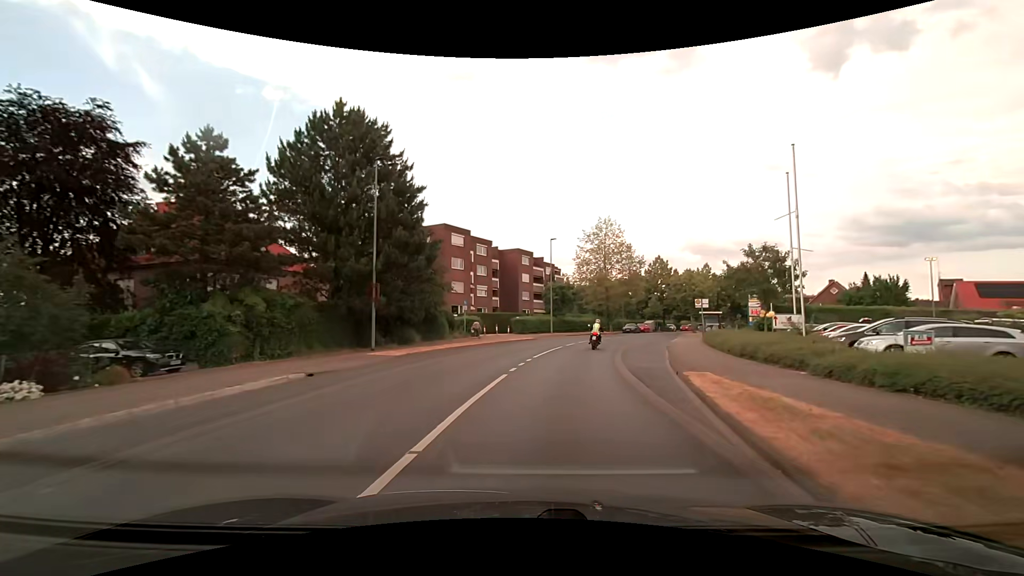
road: secondary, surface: asphalt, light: Day
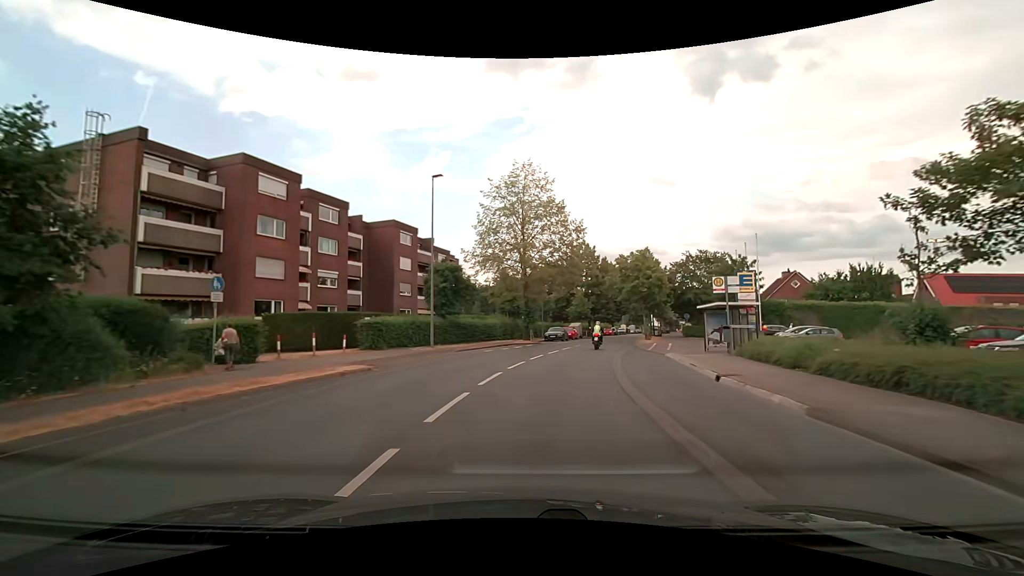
(+2.2, +24.4) m; +11°
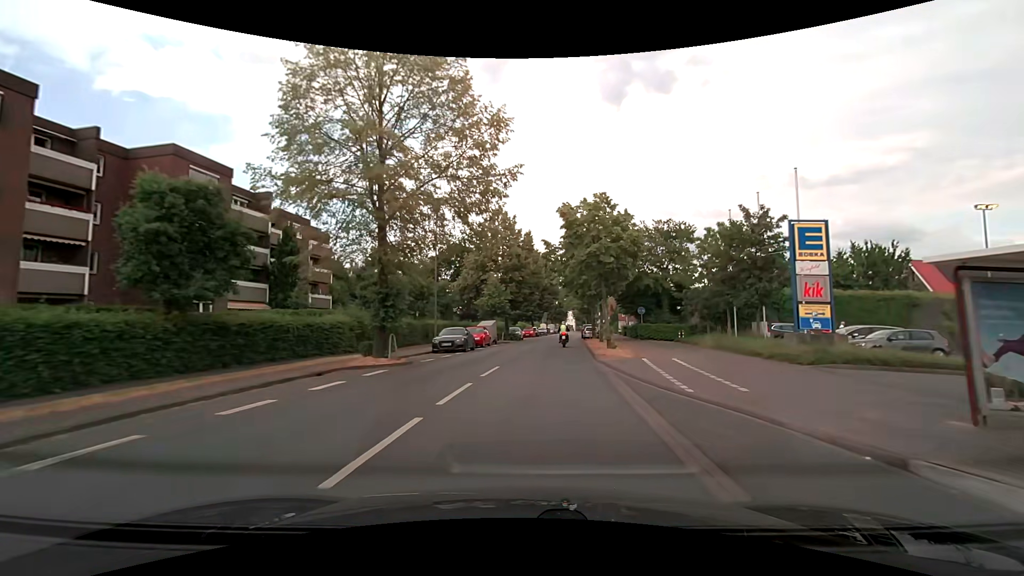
(+1.9, +20.6) m; +10°
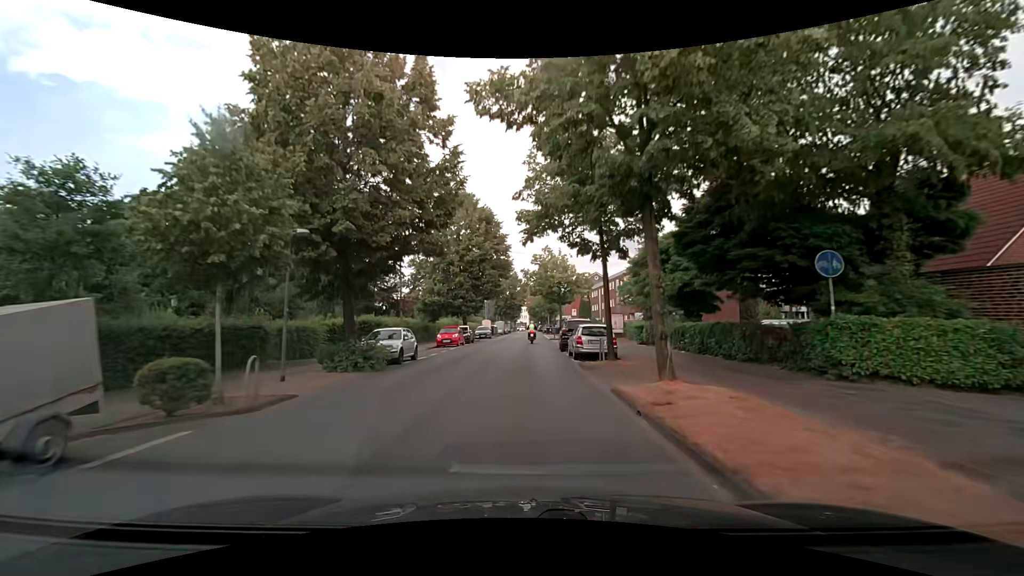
(+2.5, +34.4) m; +6°
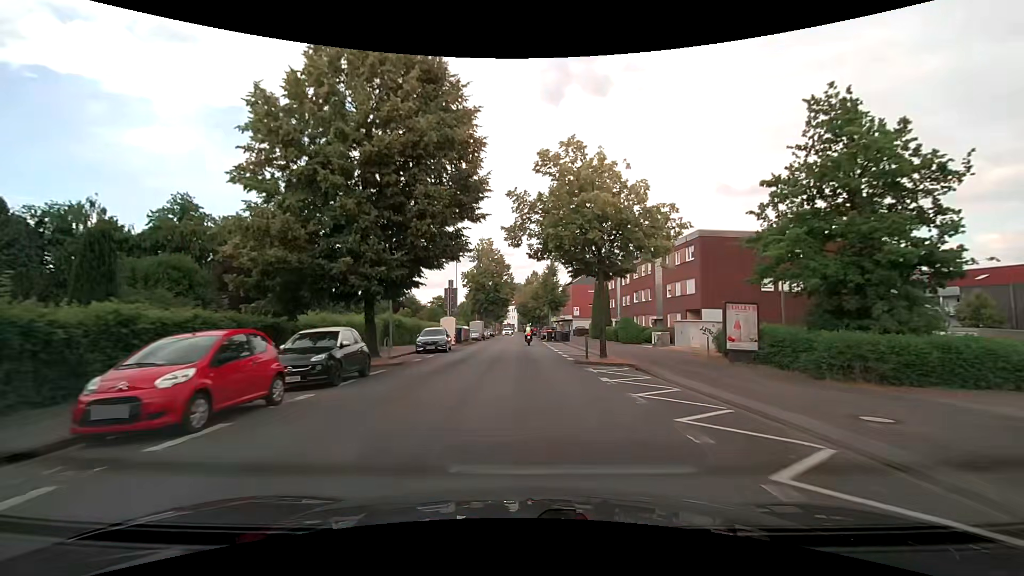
(-0.2, +28.3) m; +1°
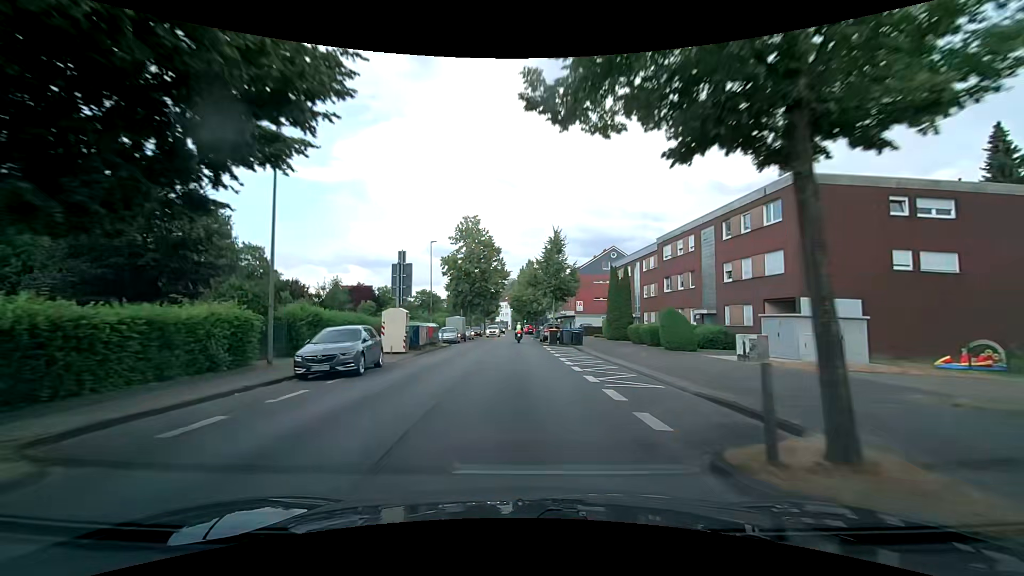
(+0.2, +14.9) m; +1°
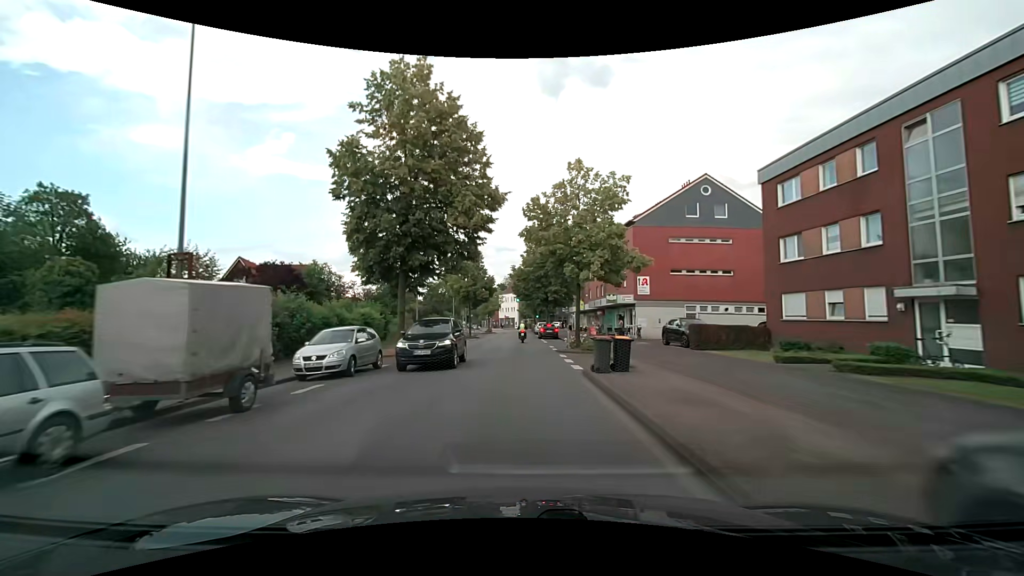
(-0.2, +39.1) m; -1°
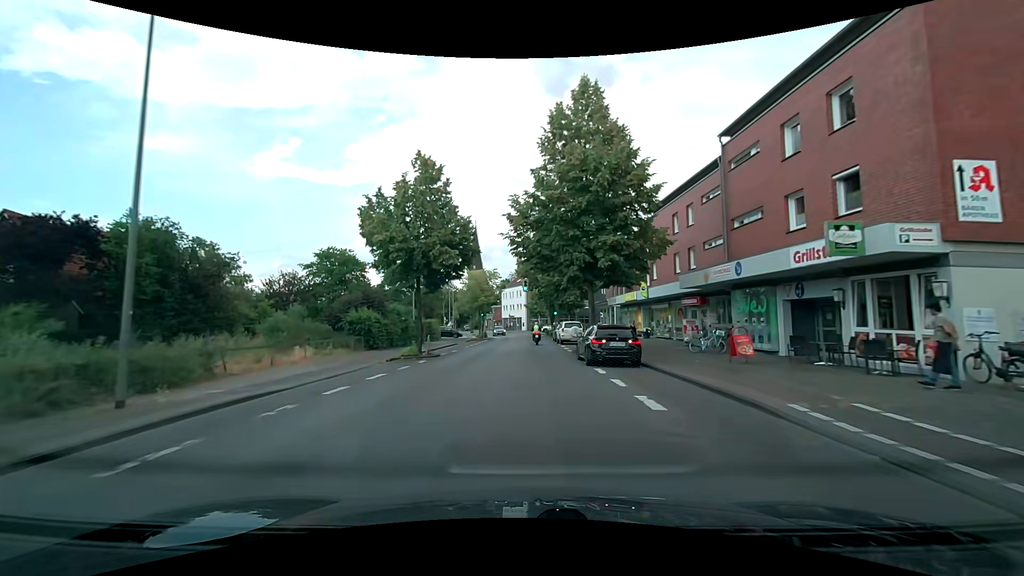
(-0.3, +31.1) m; -1°
(0, +10) (0, +20) (+1, +30) (+1, +40) (+1, +50) (+1, +60) (0, +70) (-1, +80) (-3, +90) (-5, +99) m
